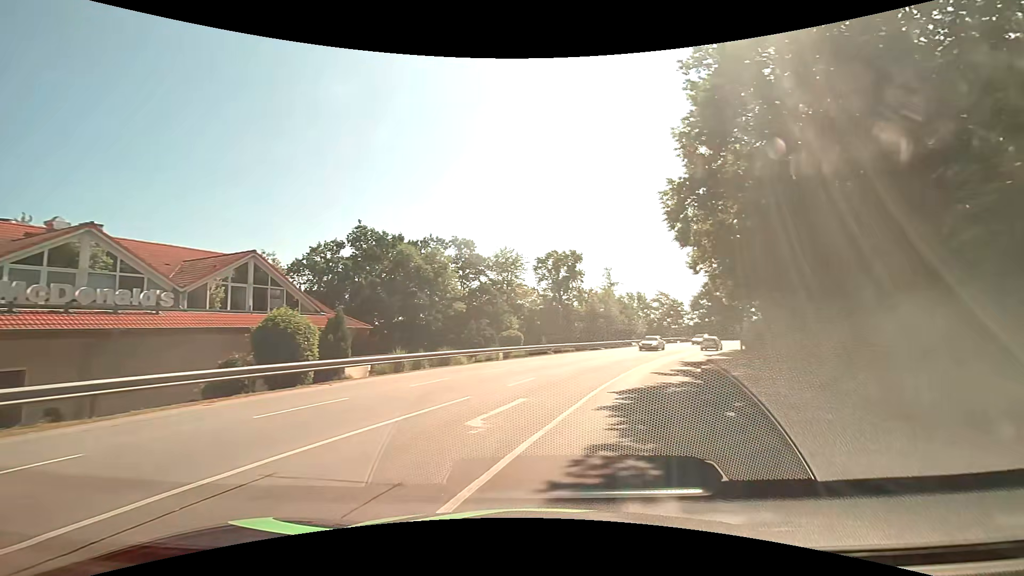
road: tertiary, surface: asphalt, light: Day
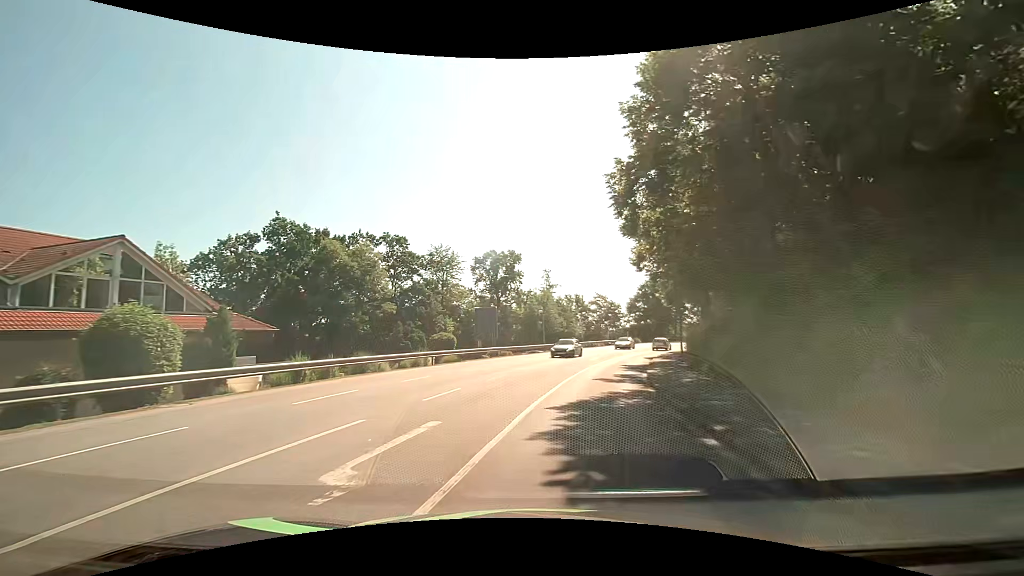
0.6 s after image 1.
(+0.2, +3.0) m; +7°
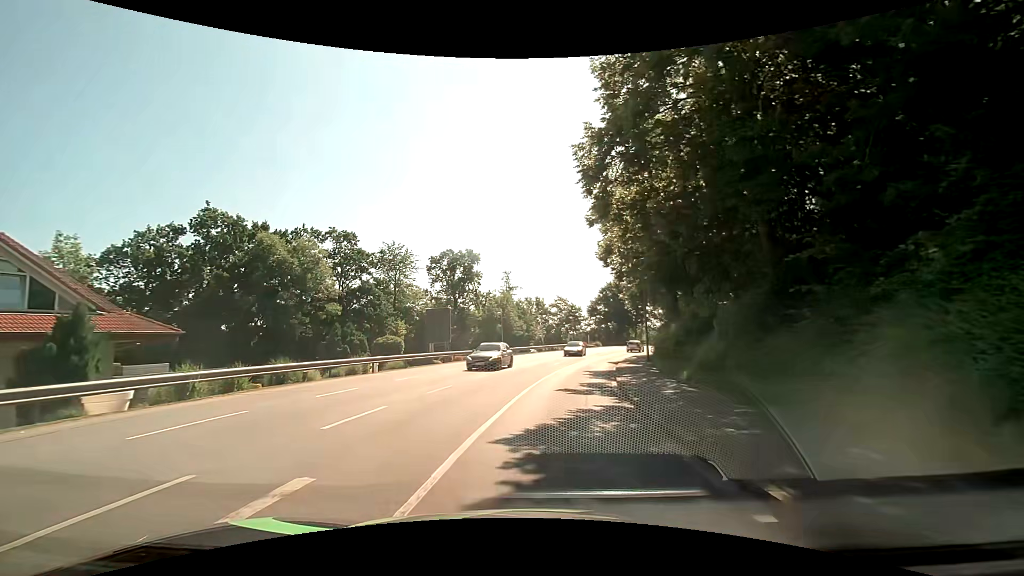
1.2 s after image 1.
(+0.1, +3.3) m; +4°
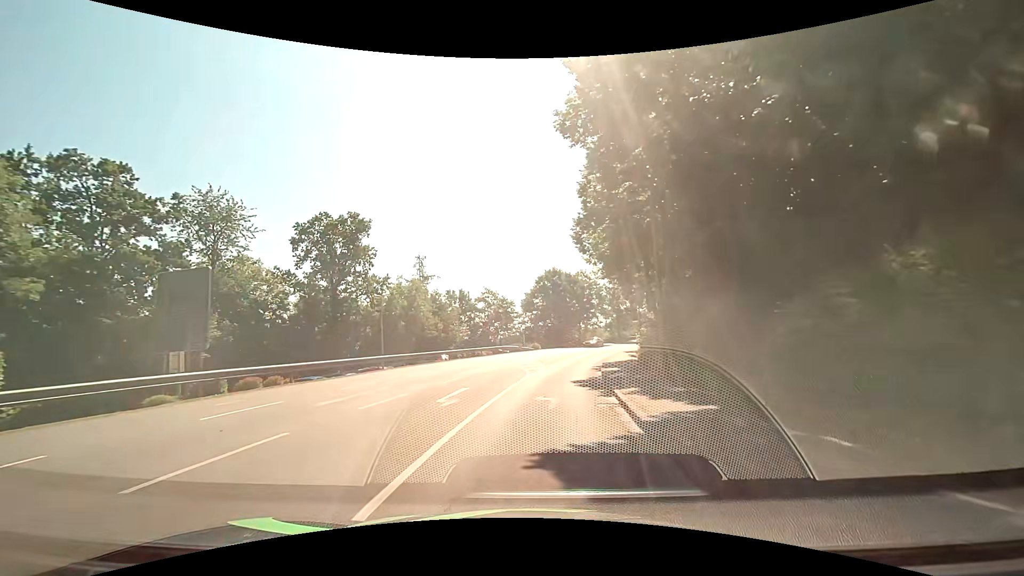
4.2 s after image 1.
(+1.7, +21.1) m; +7°
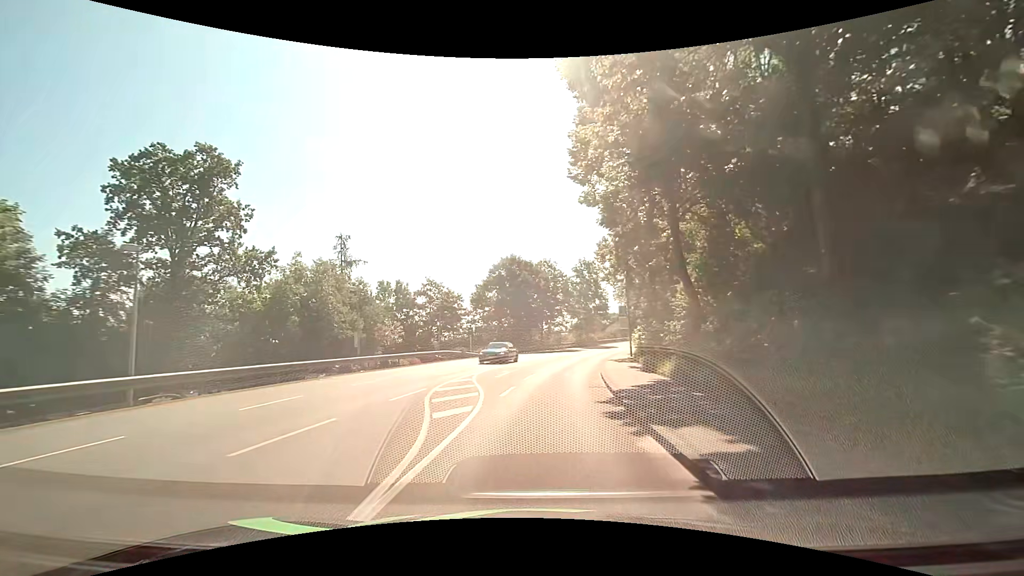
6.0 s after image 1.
(+0.7, +16.1) m; +4°
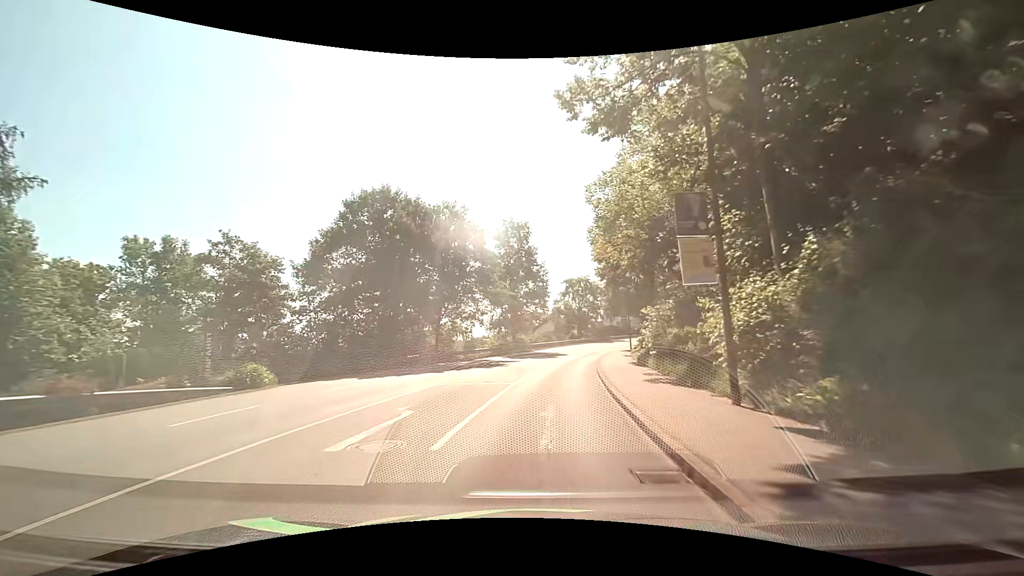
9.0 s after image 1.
(+3.1, +30.9) m; +10°
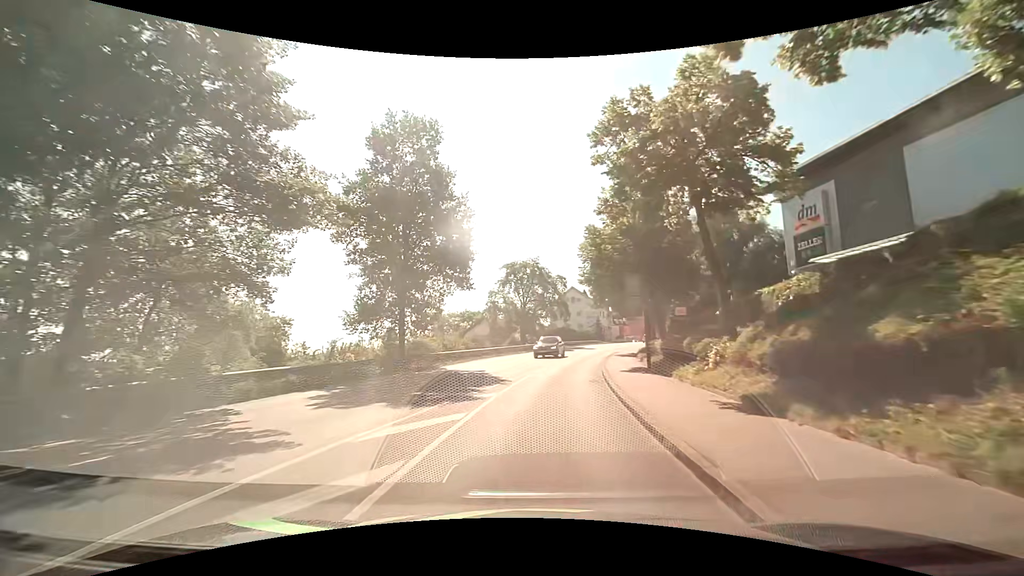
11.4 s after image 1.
(+1.3, +27.0) m; +6°
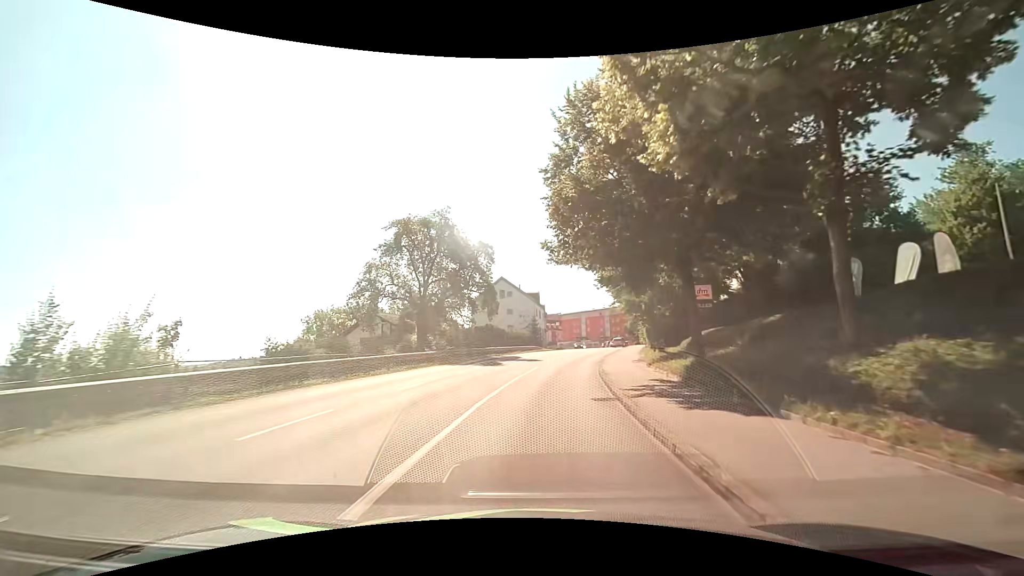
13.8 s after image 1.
(+2.1, +26.9) m; +9°
